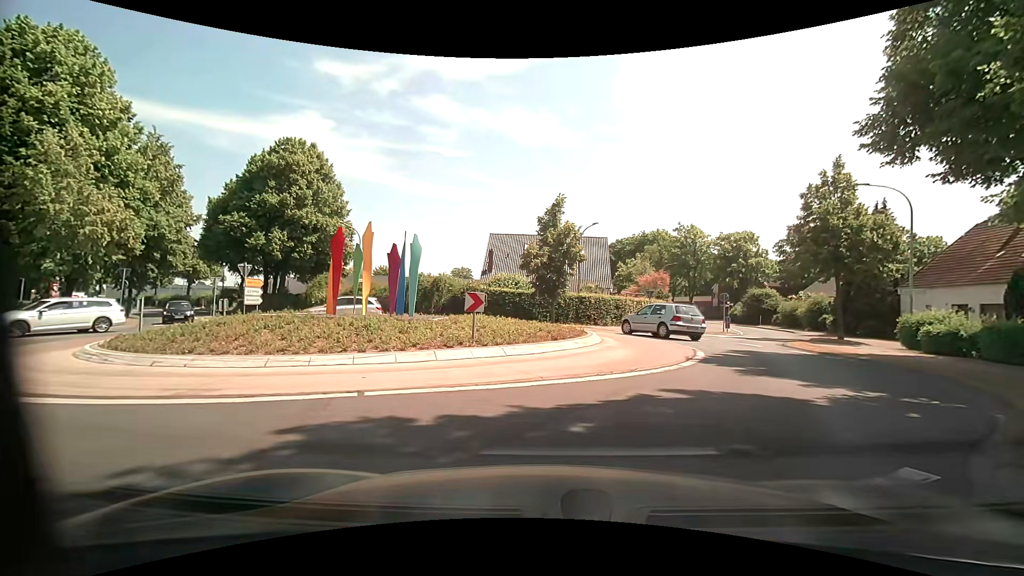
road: primary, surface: asphalt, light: Day
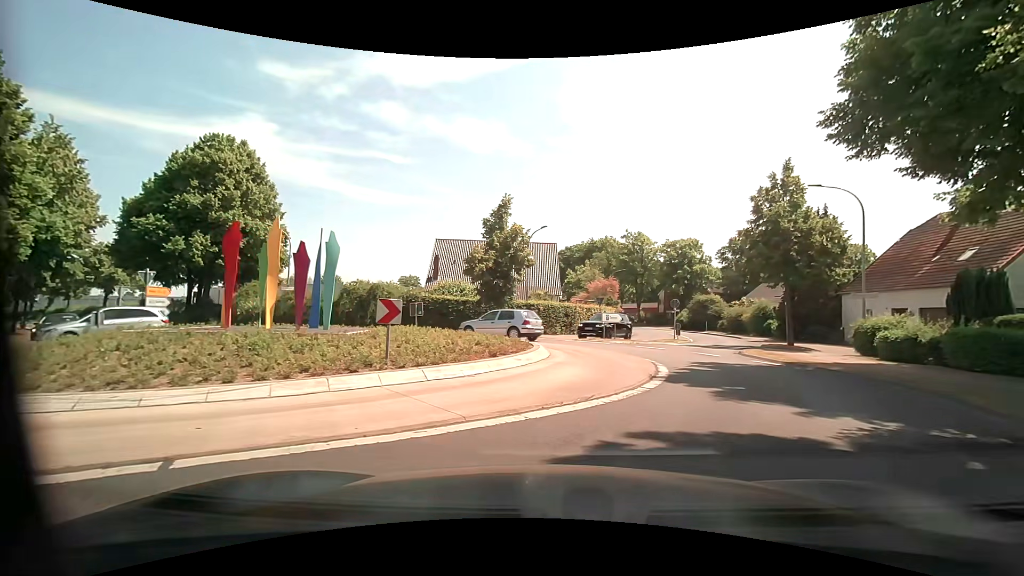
(+0.1, +2.5) m; +6°
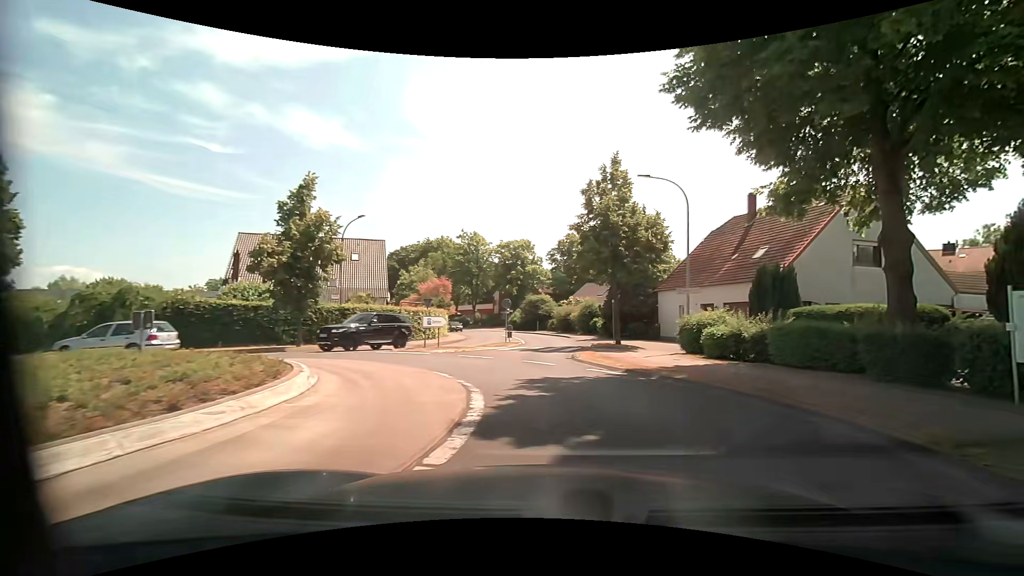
(+0.7, +4.5) m; +18°
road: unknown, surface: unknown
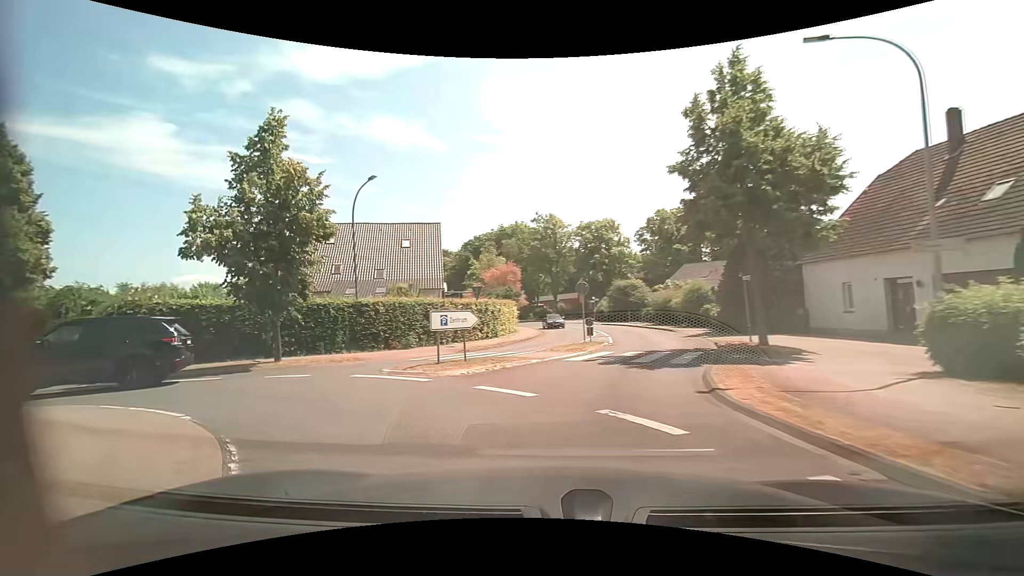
(+0.4, +9.4) m; -7°
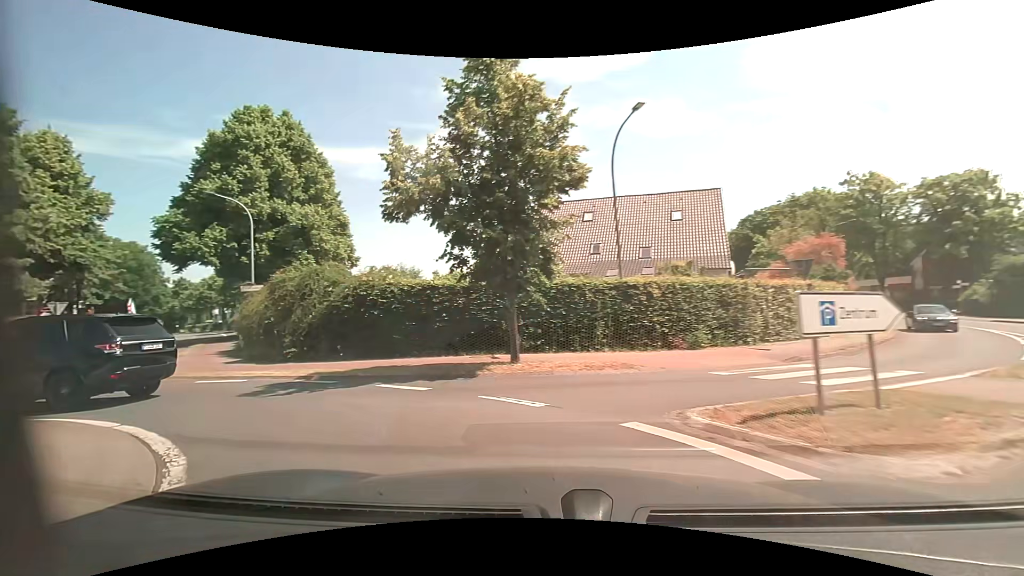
(-1.6, +6.6) m; -30°
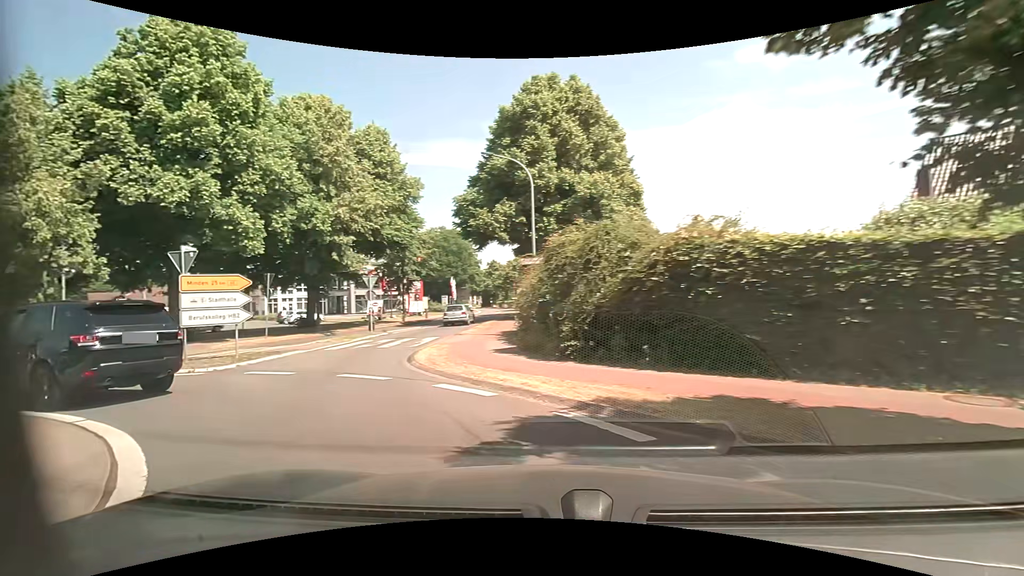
(-1.9, +6.5) m; -32°
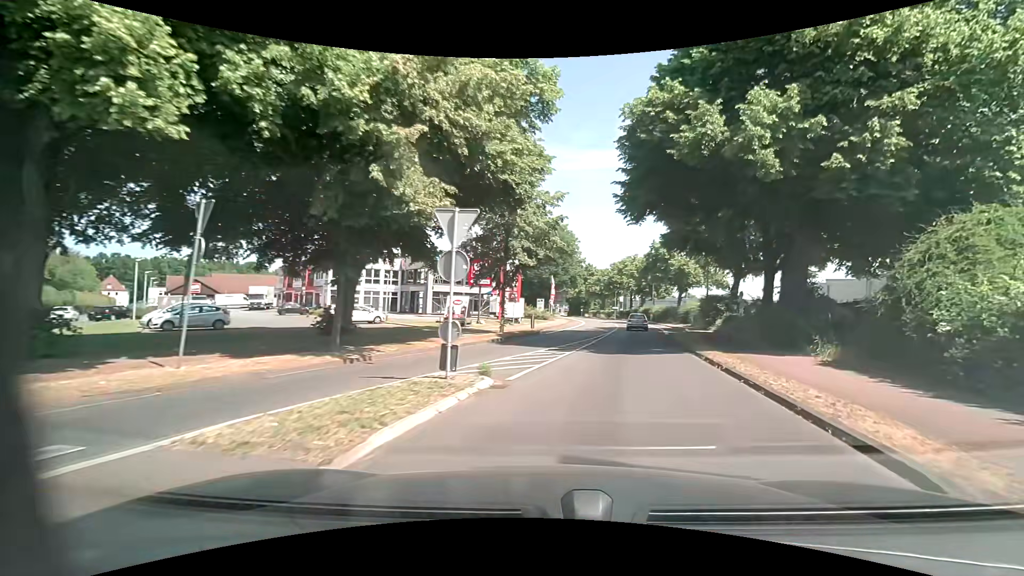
(-6.8, +18.2) m; -12°
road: primary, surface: asphalt
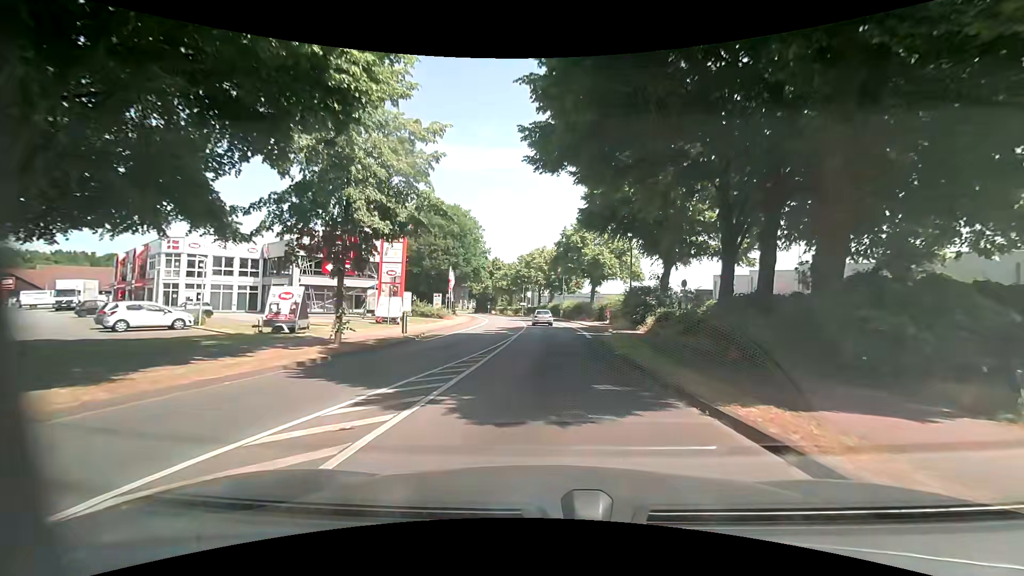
(+1.4, +10.7) m; +12°
(0, +10) (0, +20) (0, +30) (-1, +40) (-1, +50) (-2, +60) (-3, +70) (-5, +80) (-7, +90) (-9, +99) m
